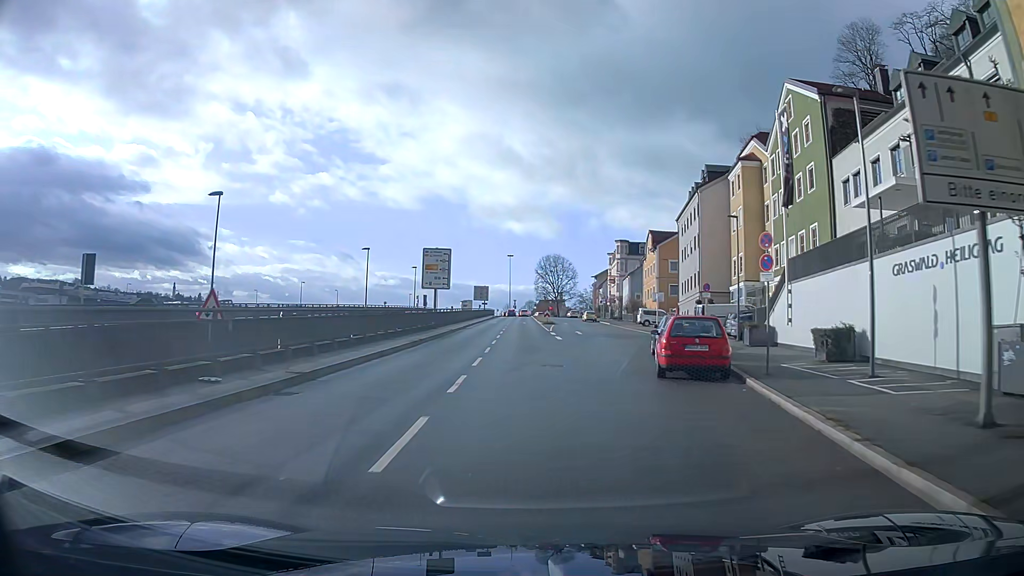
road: primary_link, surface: asphalt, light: Day
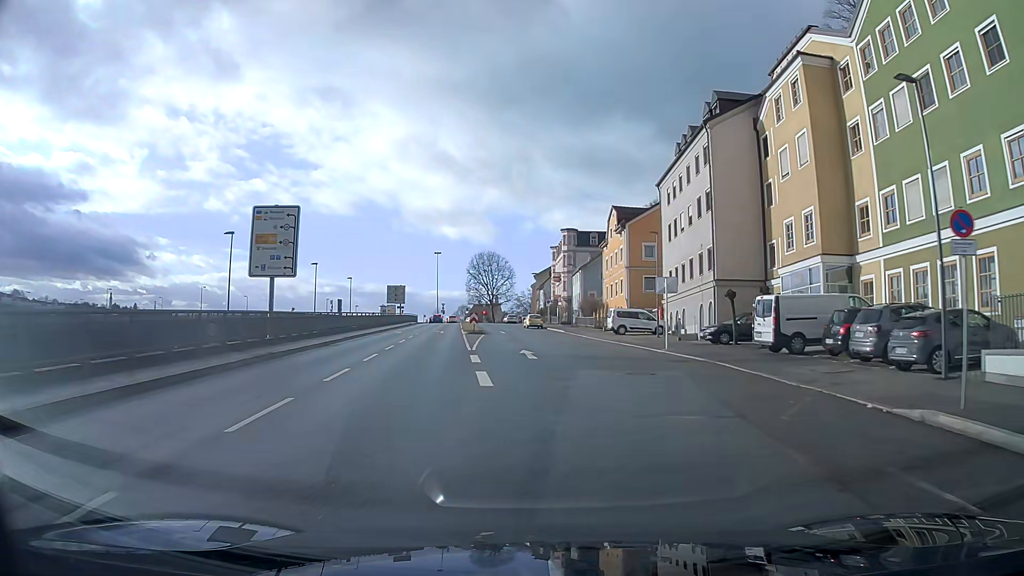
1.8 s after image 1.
(+0.9, +22.3) m; +4°
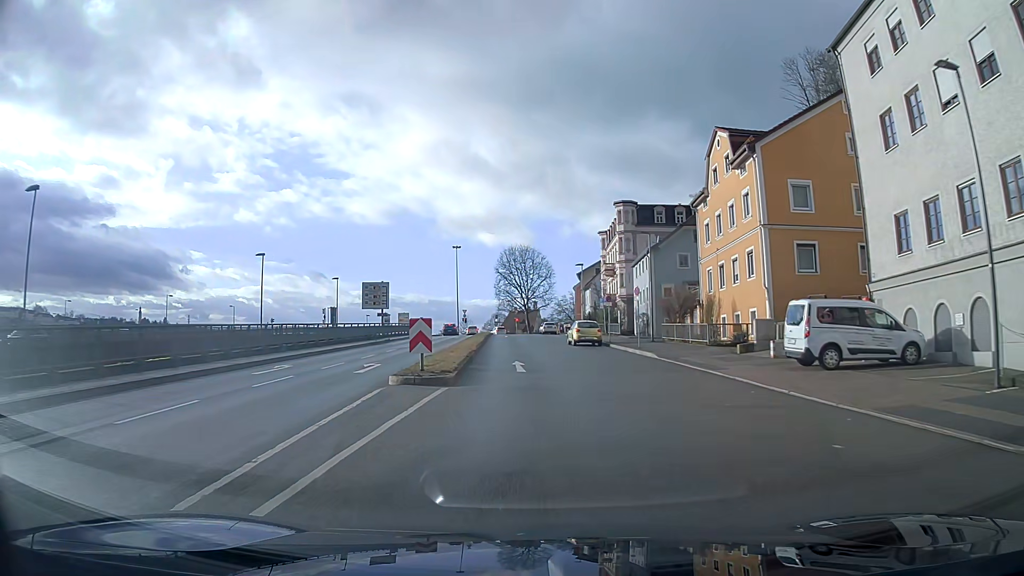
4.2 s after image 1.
(-0.5, +29.7) m; -4°
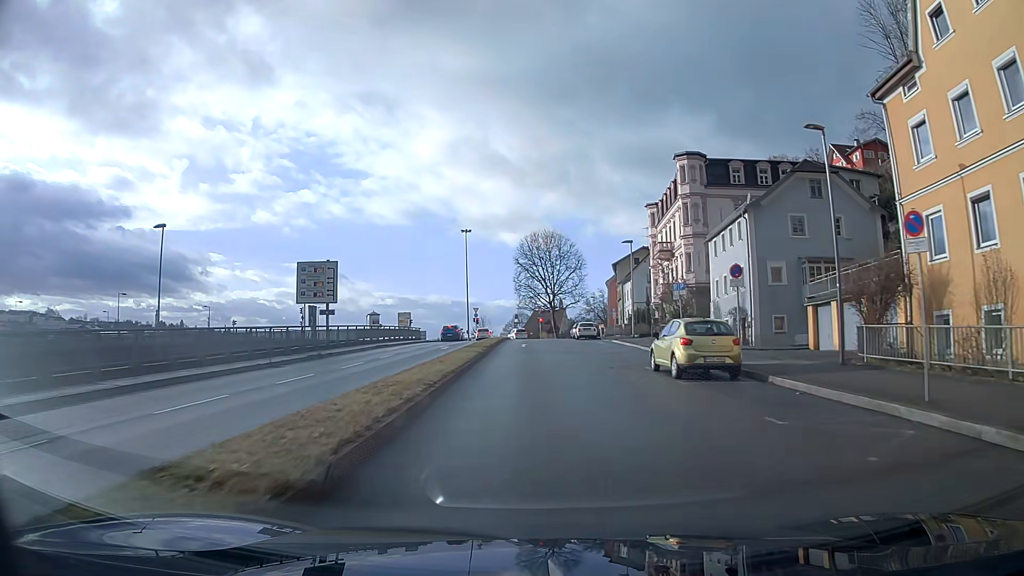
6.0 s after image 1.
(-0.4, +22.5) m; -2°
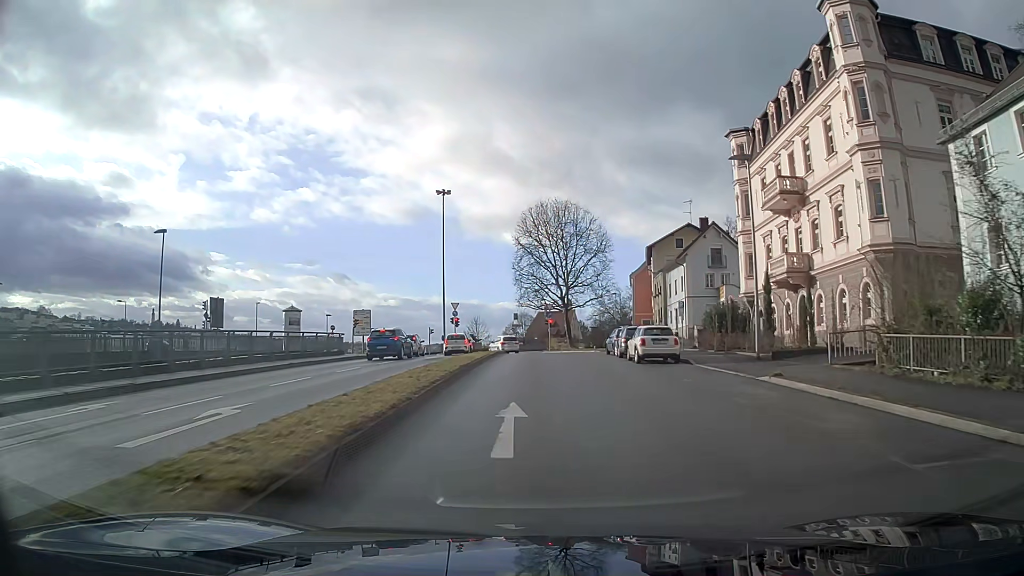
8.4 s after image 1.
(-0.2, +30.3) m; 0°
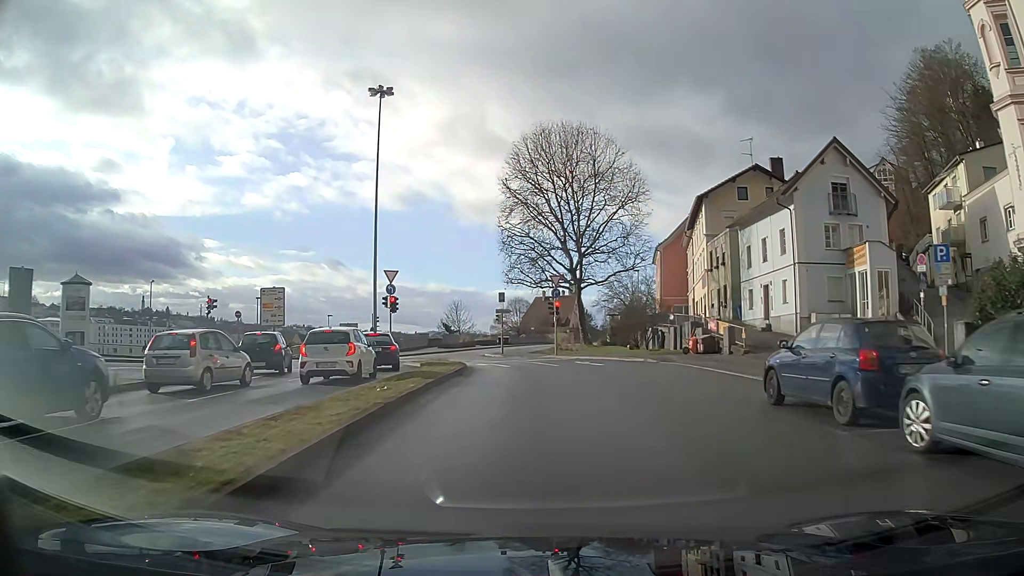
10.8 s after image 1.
(0.0, +27.4) m; 0°
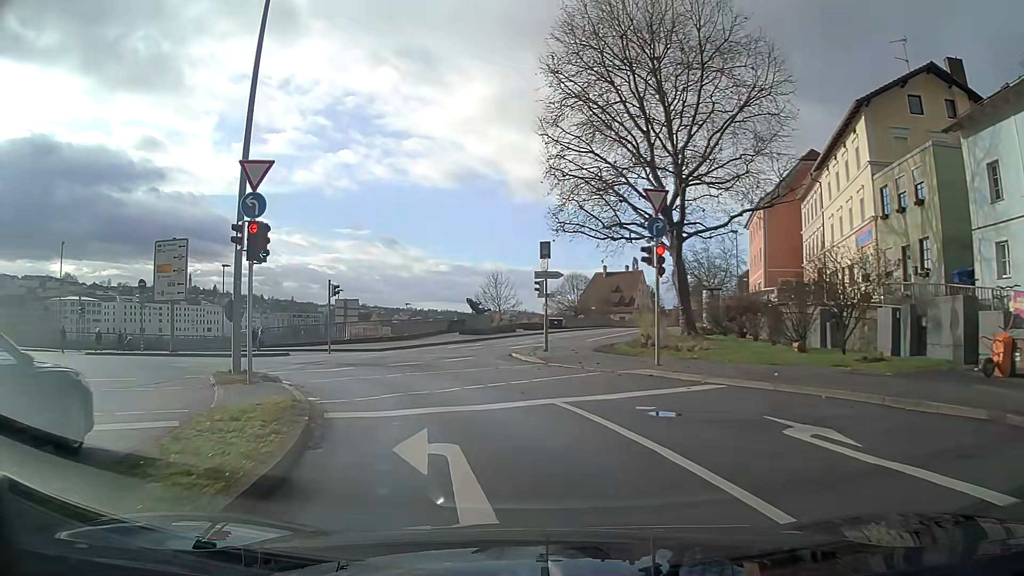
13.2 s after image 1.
(-0.7, +22.4) m; -7°
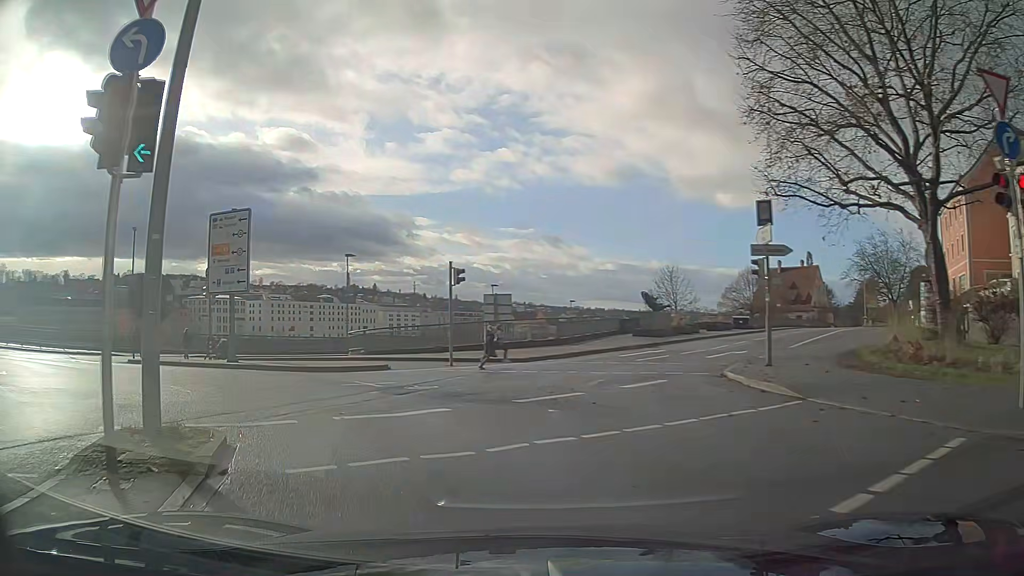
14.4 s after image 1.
(-1.4, +9.7) m; -18°
(-2, +10) (-8, +17) (-17, +23) (-25, +28) (-34, +32) (-43, +37) (-52, +41) (-61, +45) (-70, +50) (-79, +54) m
